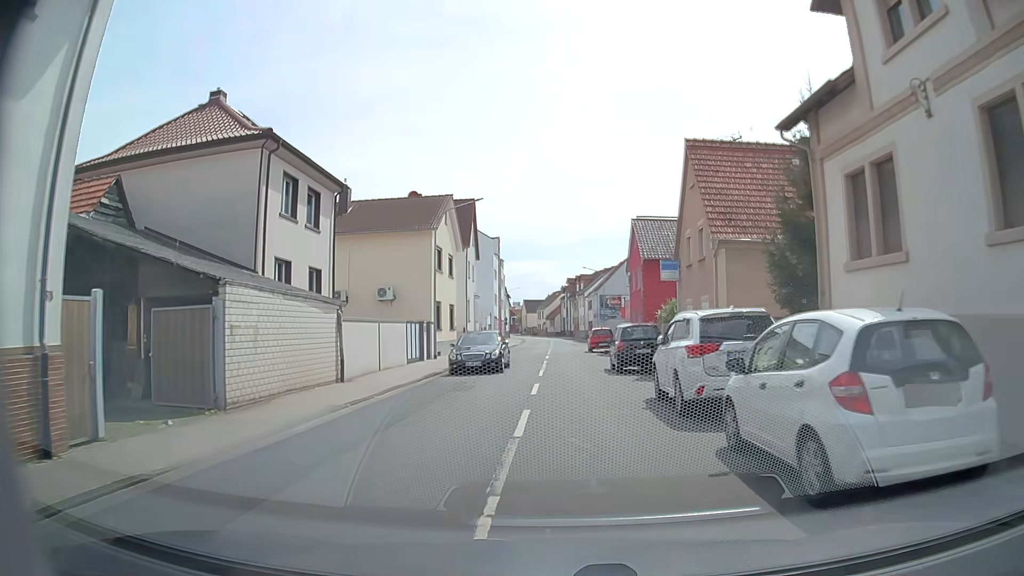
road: tertiary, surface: asphalt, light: Day
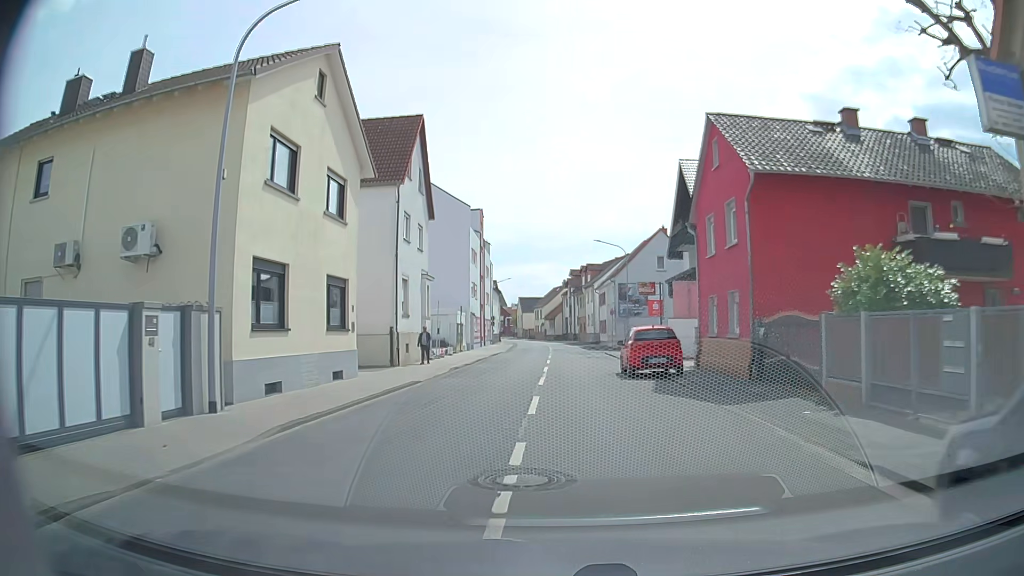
(+0.2, +21.8) m; +1°
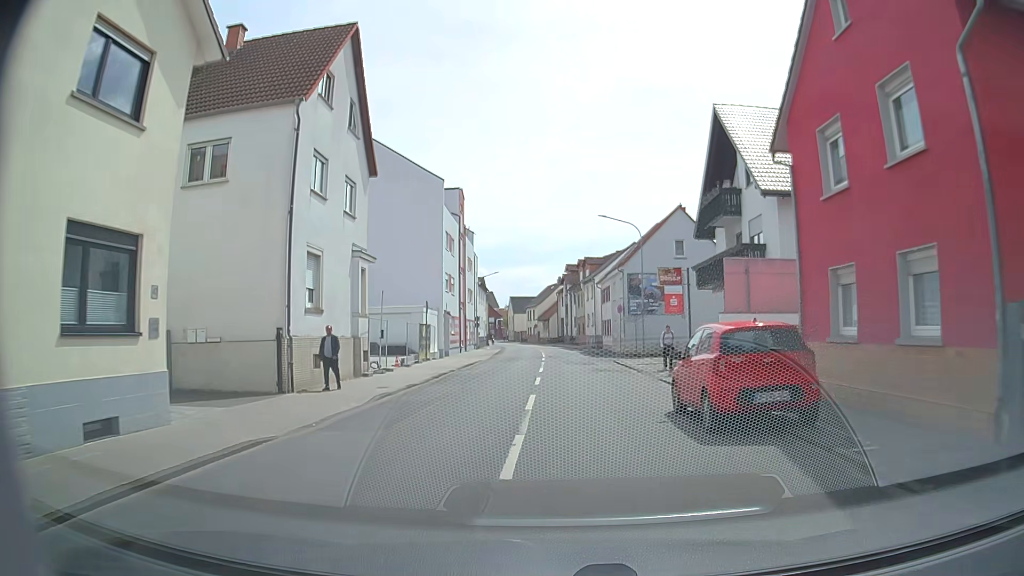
(0.0, +10.8) m; 0°
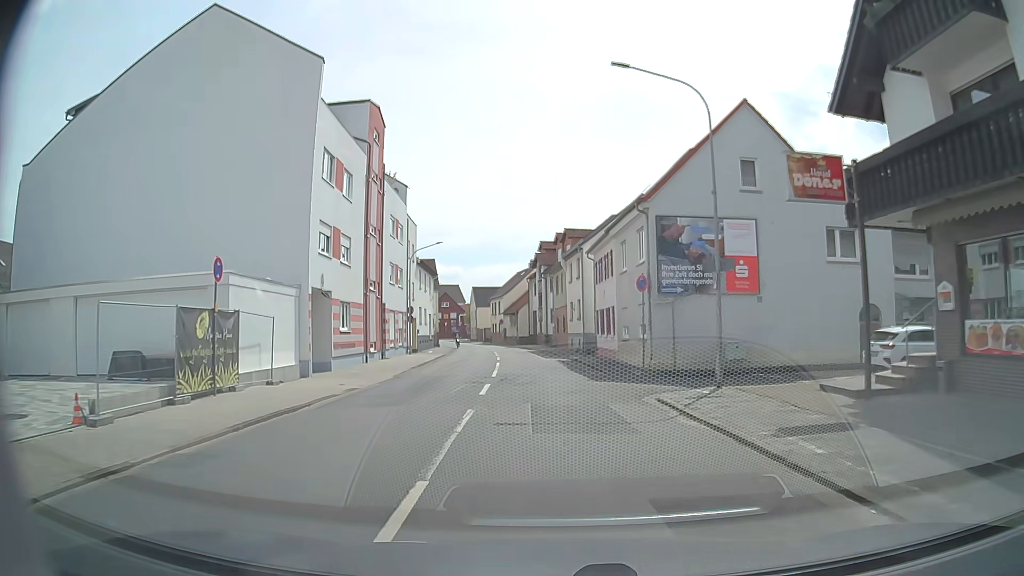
(+0.5, +21.1) m; +3°
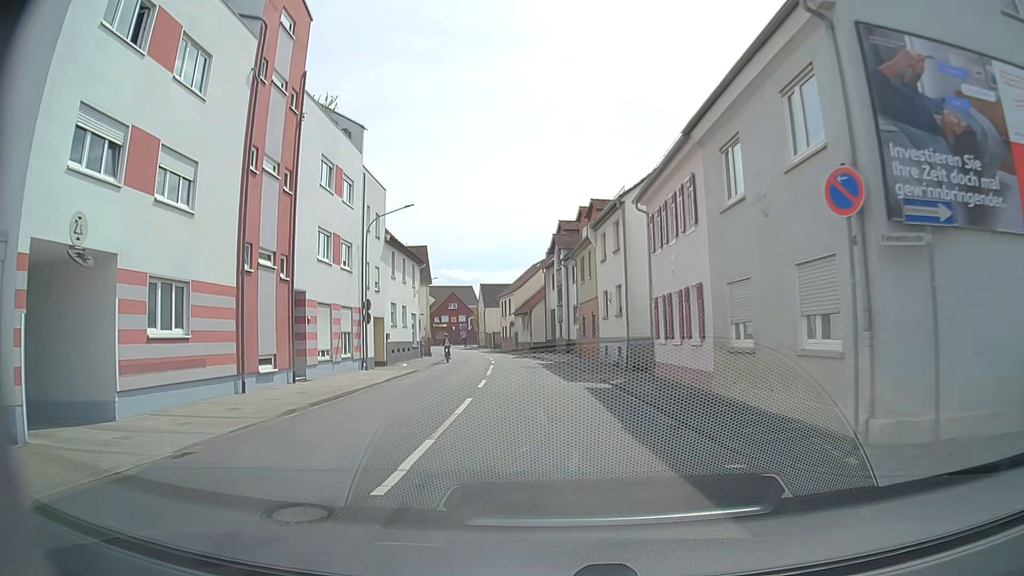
(-0.3, +15.4) m; -2°
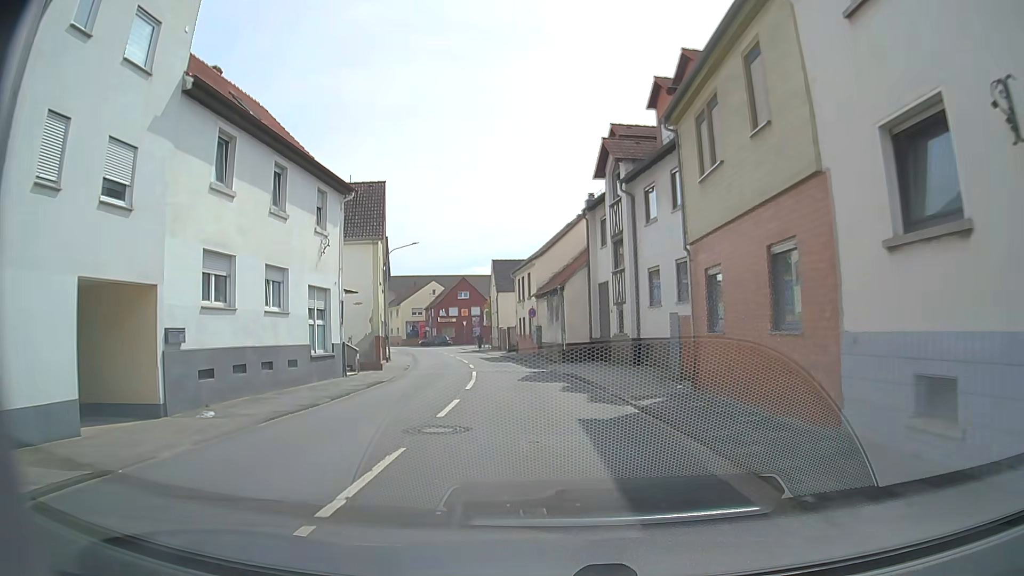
(-0.8, +24.8) m; -3°
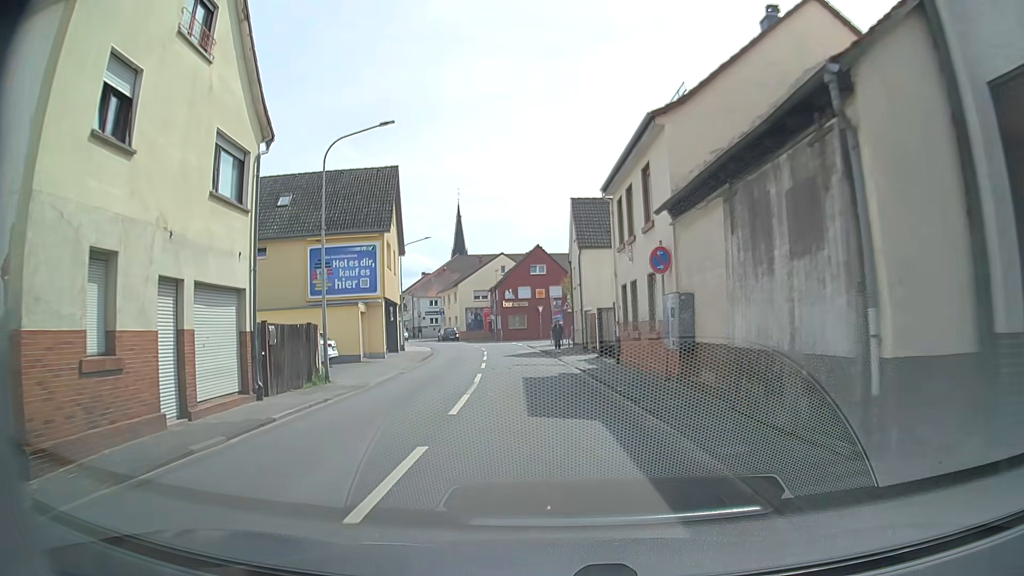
(-1.4, +25.2) m; -7°
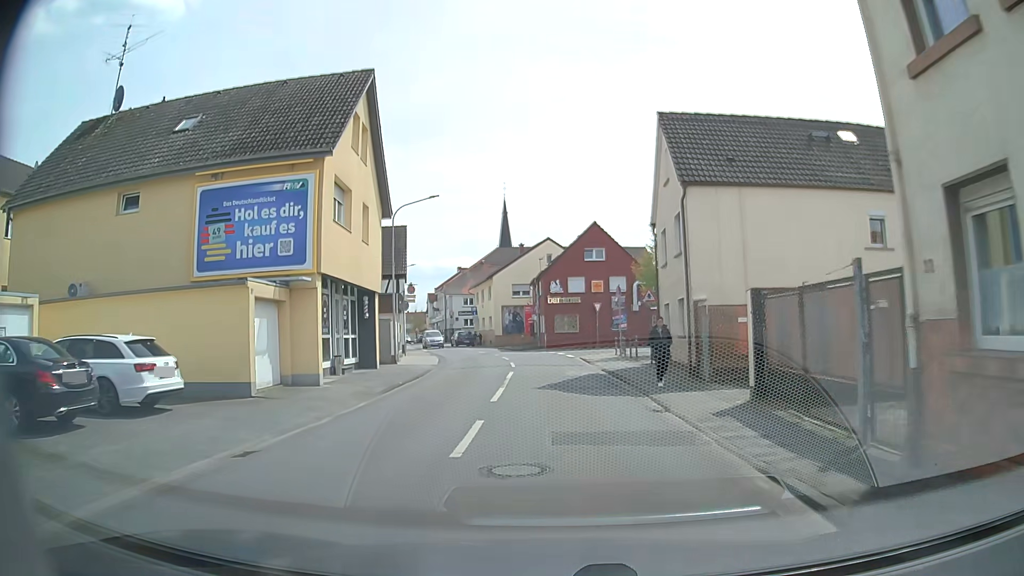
(-0.9, +15.5) m; -5°
